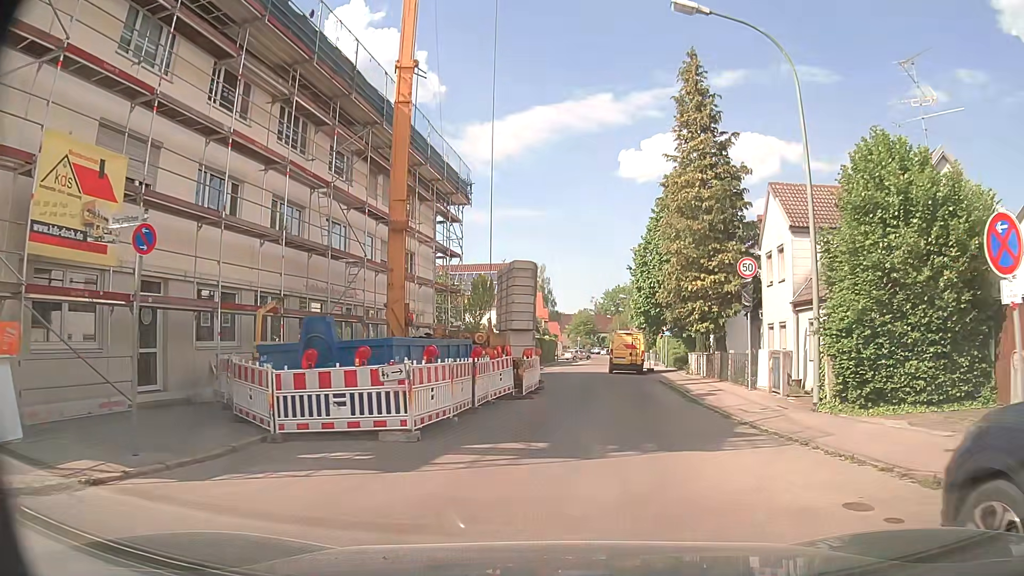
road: tertiary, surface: asphalt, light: Day
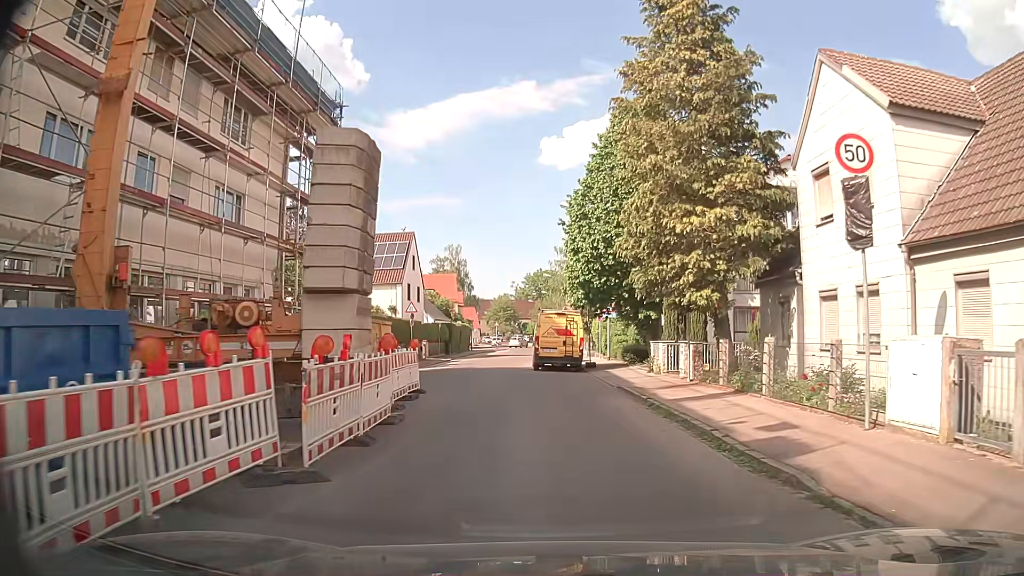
(+0.8, +11.9) m; +7°
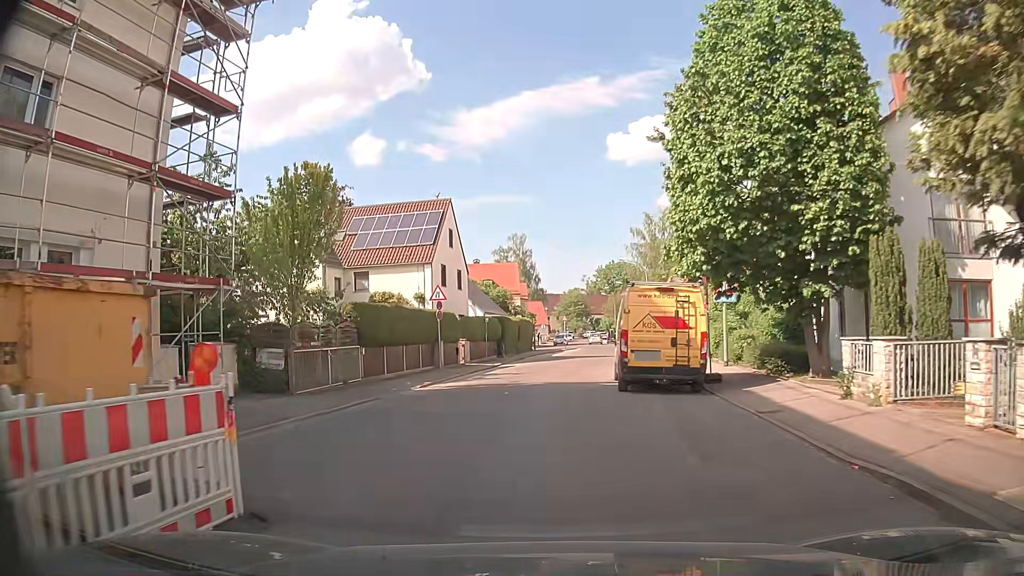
(-0.4, +12.7) m; -5°
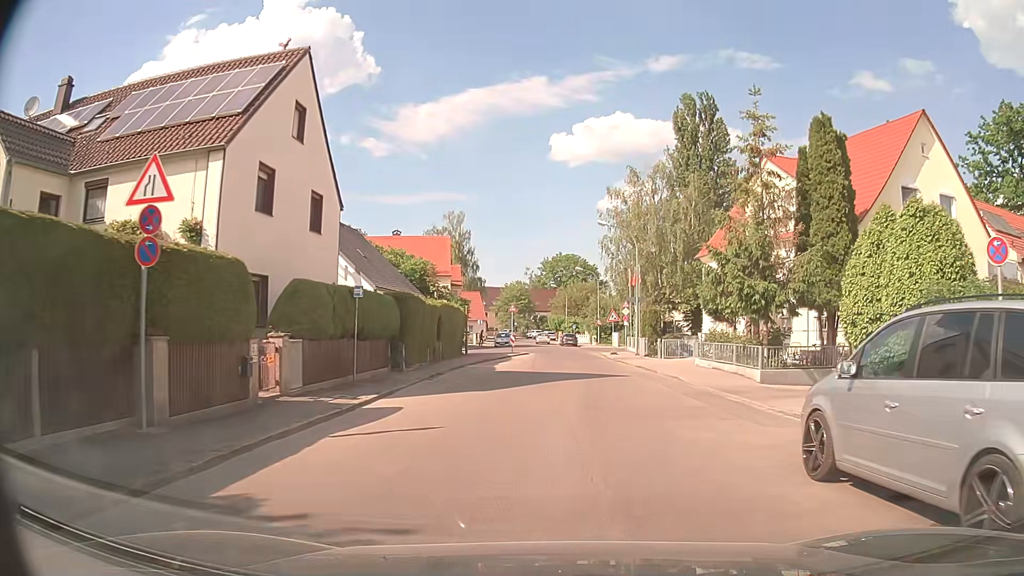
(-0.9, +21.8) m; +4°
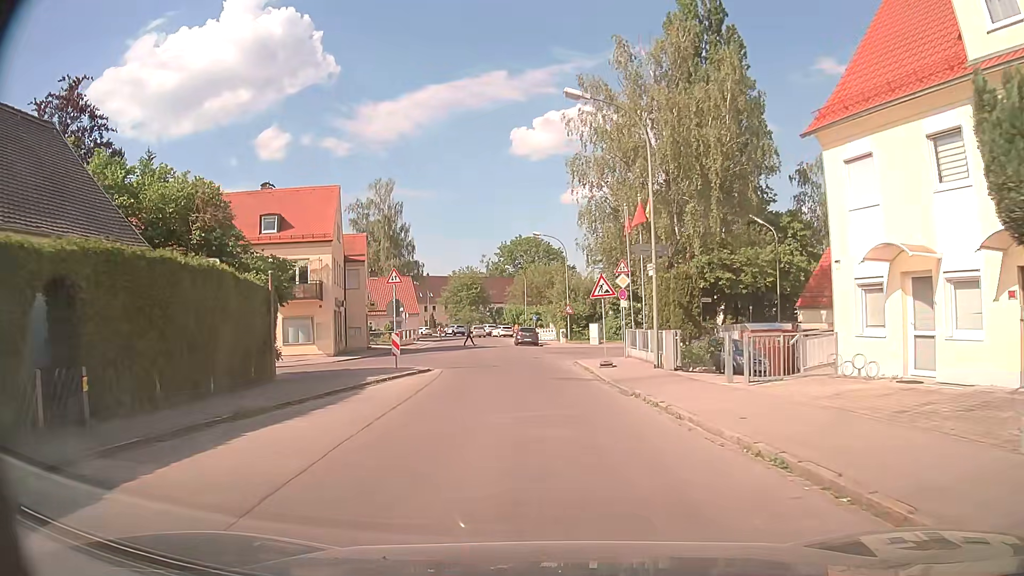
(+1.4, +23.6) m; +3°
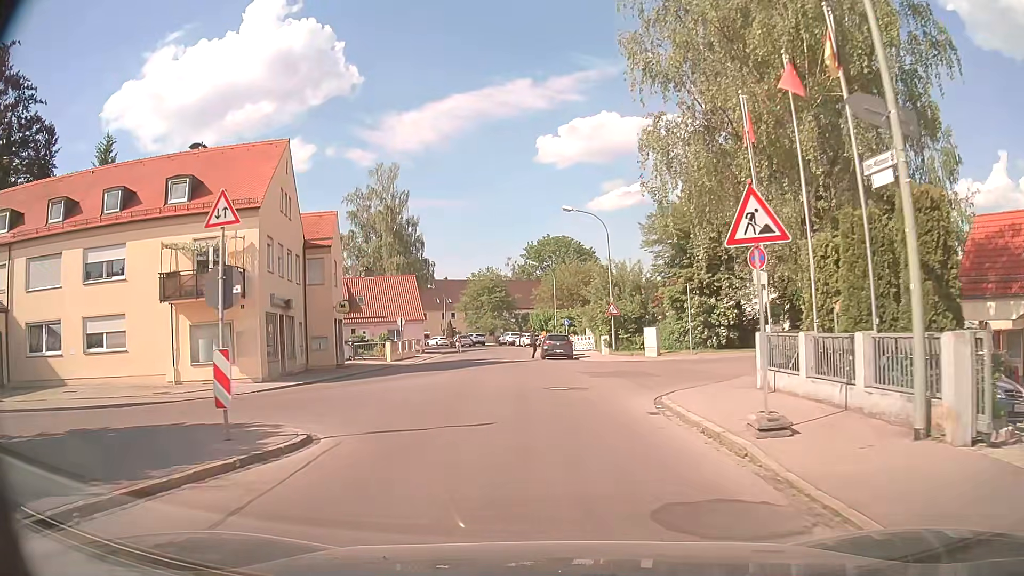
(-0.3, +13.9) m; -3°
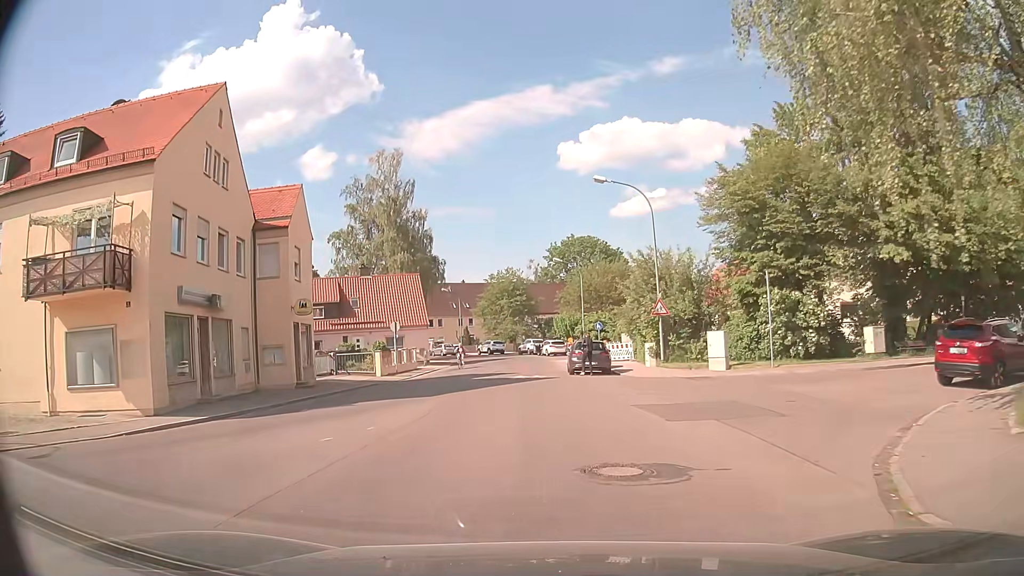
(-0.1, +9.2) m; -1°
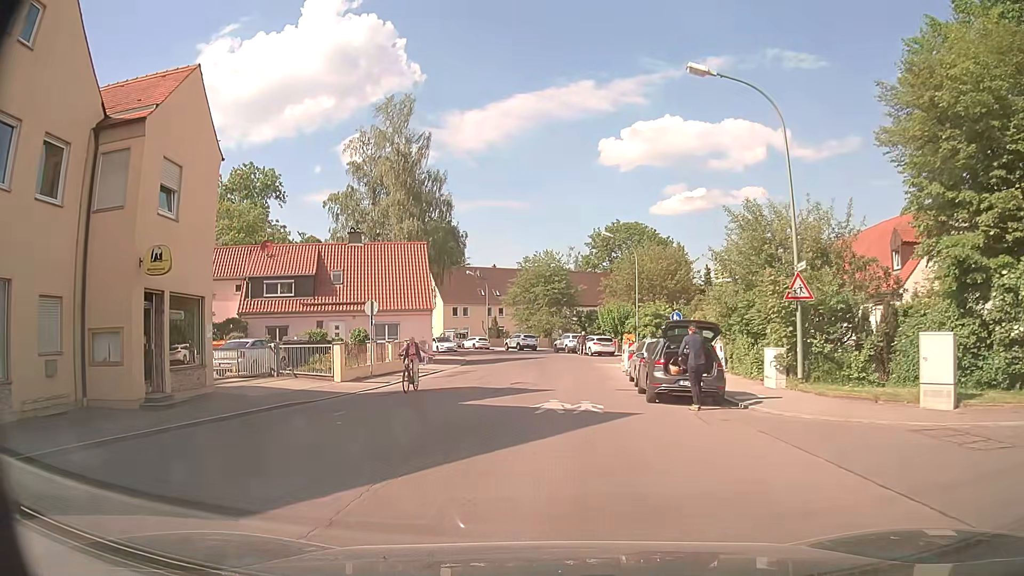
(-0.6, +13.3) m; -4°
(0, +10) (0, +20) (+1, +30) (+1, +40) (0, +50) (-3, +59) (-7, +68) (-13, +77) (-18, +85) (-24, +93) m
